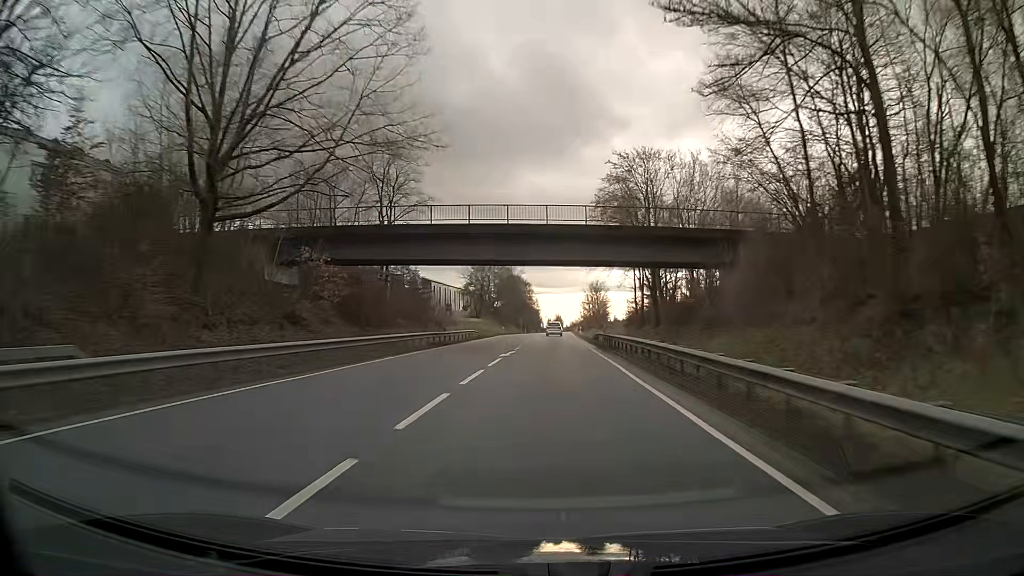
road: primary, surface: asphalt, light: Day
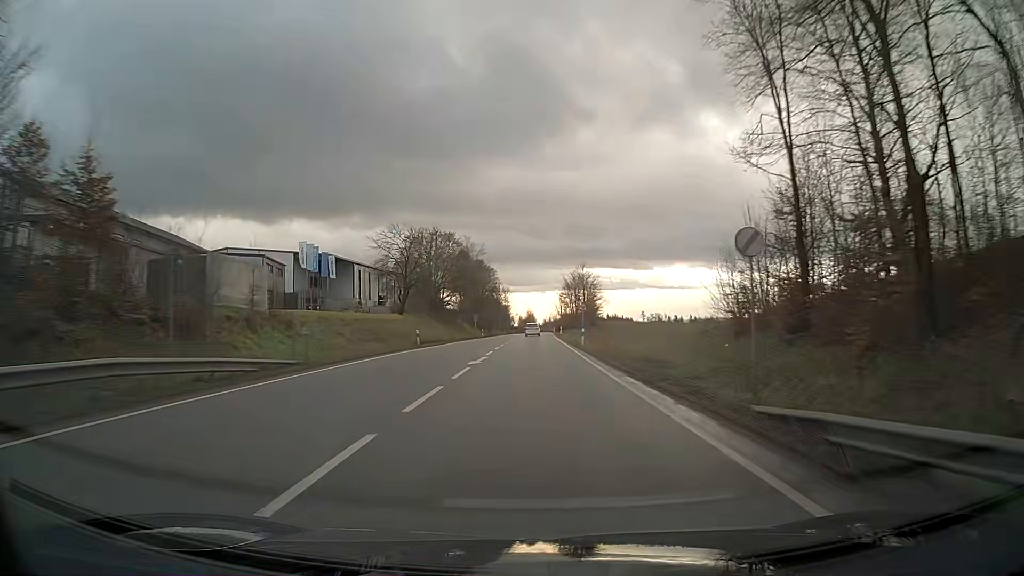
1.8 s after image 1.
(+0.6, +46.7) m; +1°
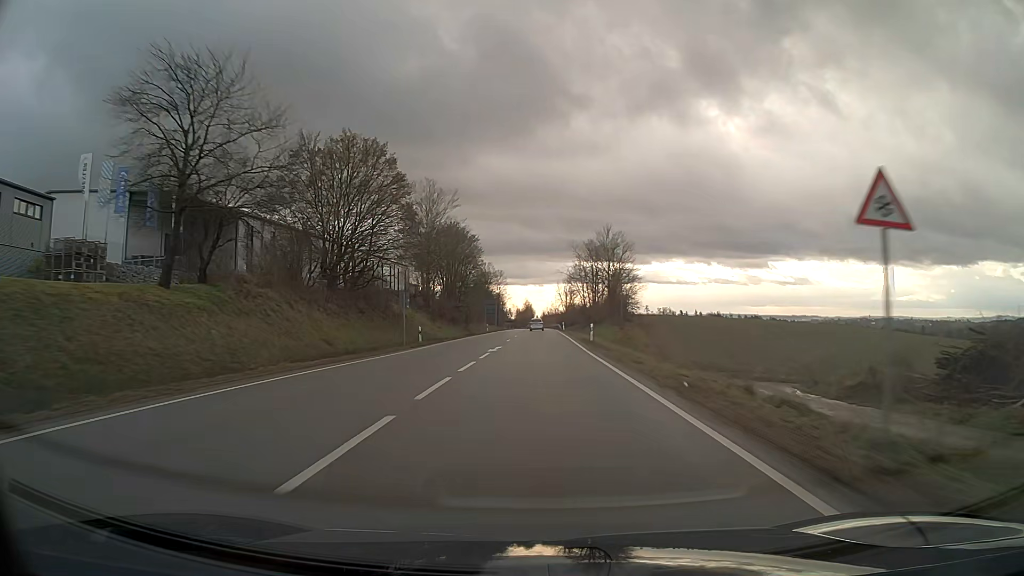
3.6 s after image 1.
(+0.3, +47.2) m; +1°
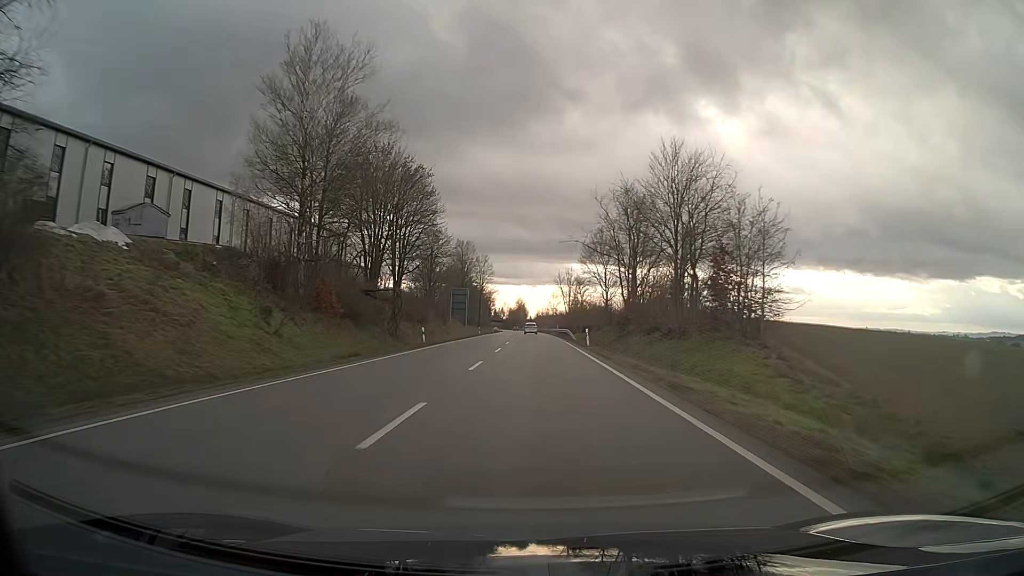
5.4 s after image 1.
(+0.3, +46.6) m; +1°
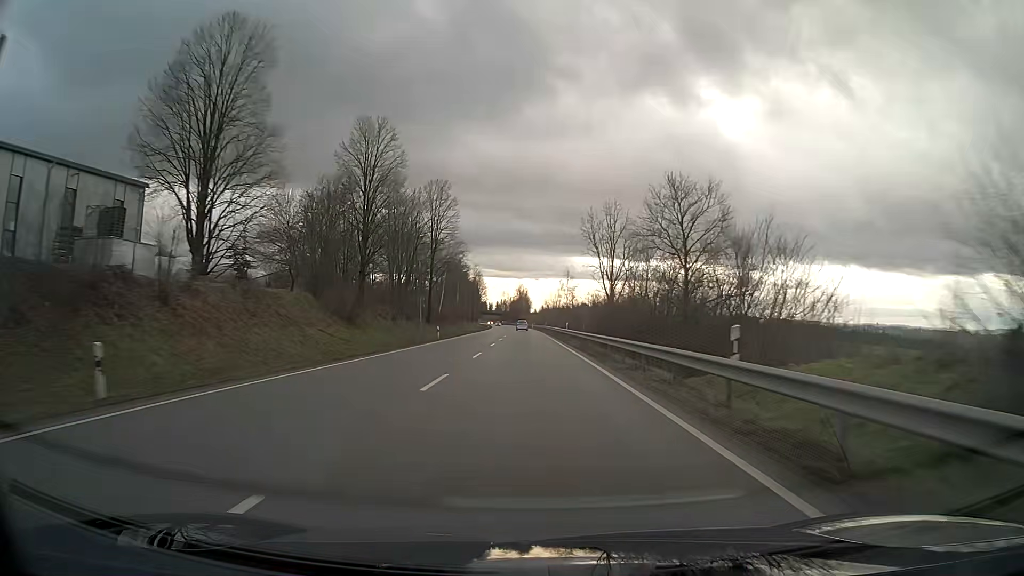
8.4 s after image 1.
(0.0, +77.8) m; 0°
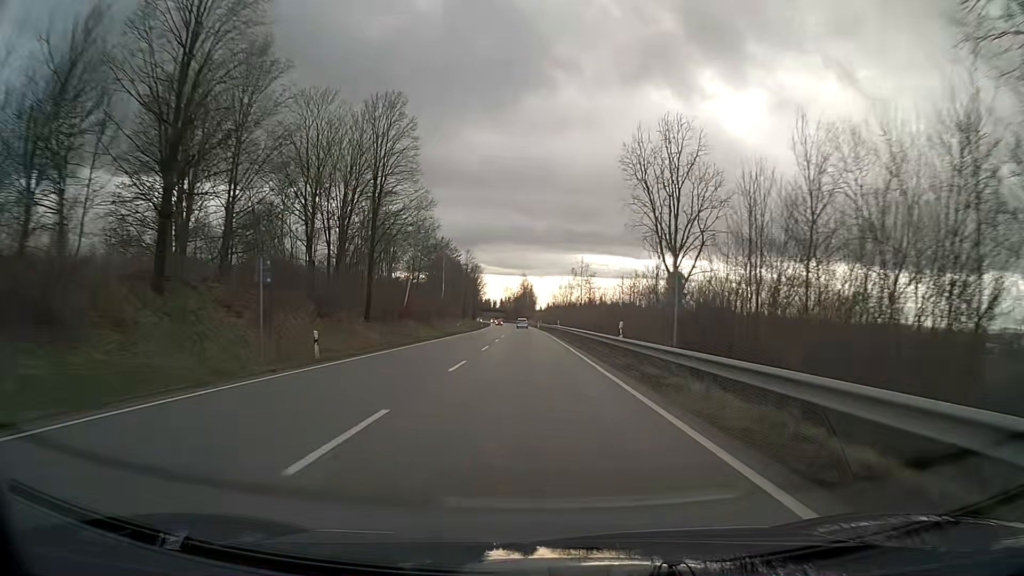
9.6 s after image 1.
(-0.1, +31.1) m; 0°
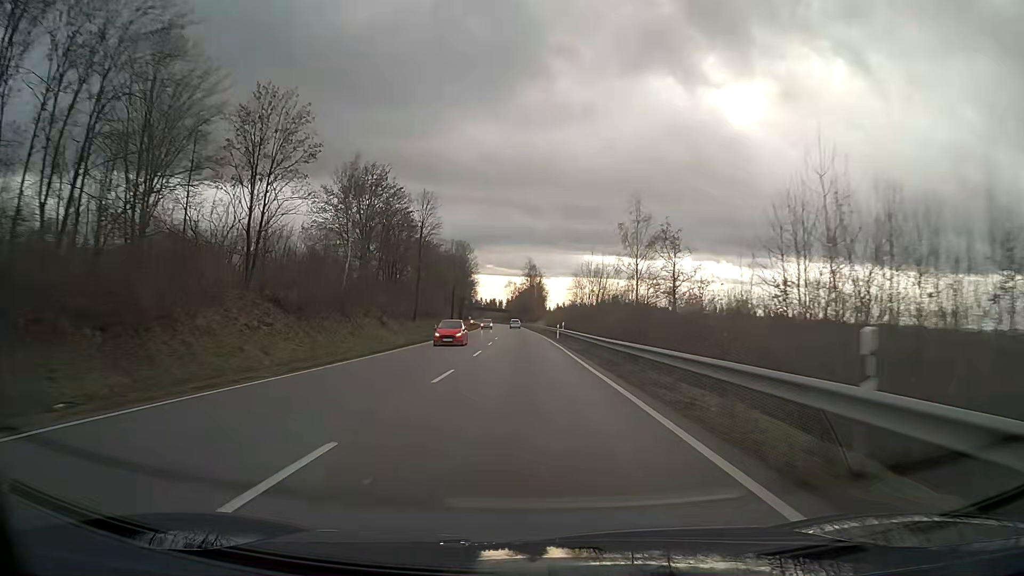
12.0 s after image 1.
(-0.4, +62.2) m; -1°
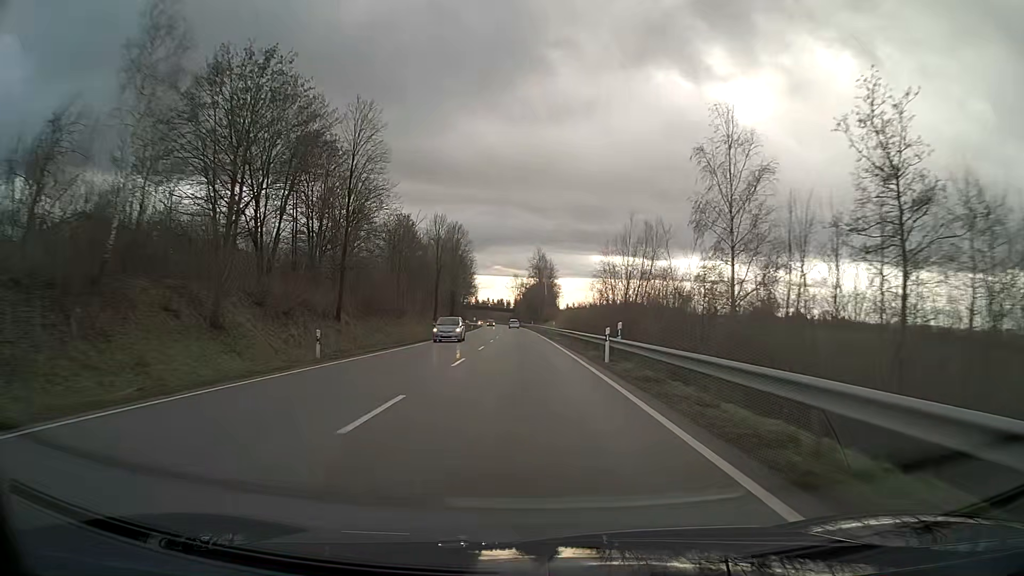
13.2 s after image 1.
(-0.2, +31.3) m; -1°
